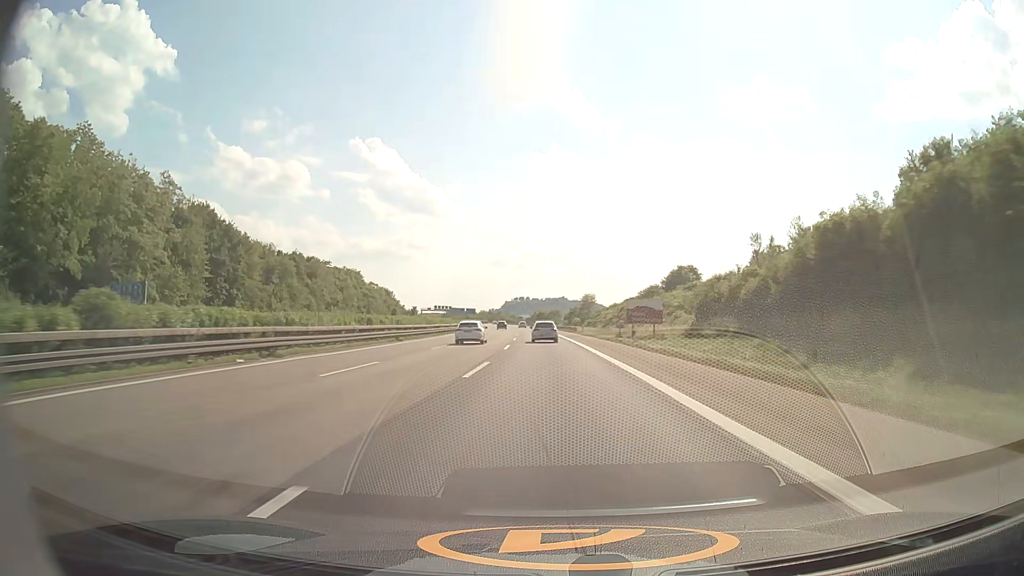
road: motorway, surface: asphalt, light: Day
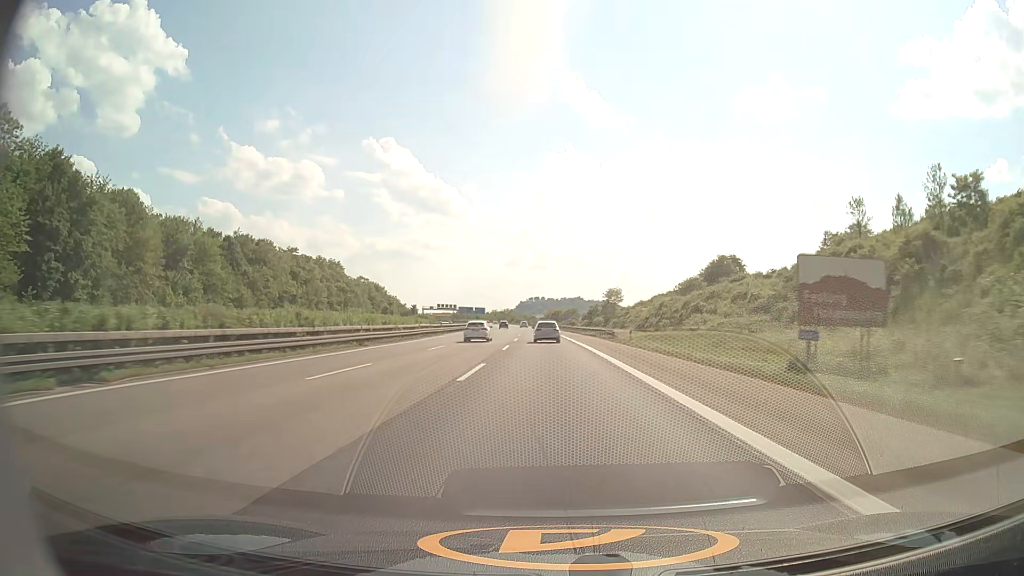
(-0.4, +36.8) m; -1°
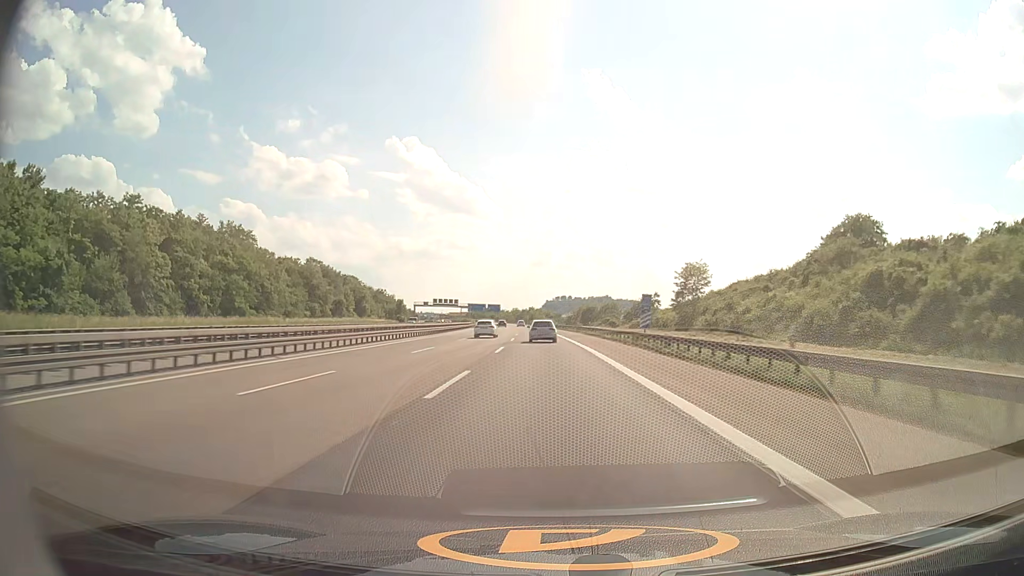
(-1.4, +74.4) m; -2°
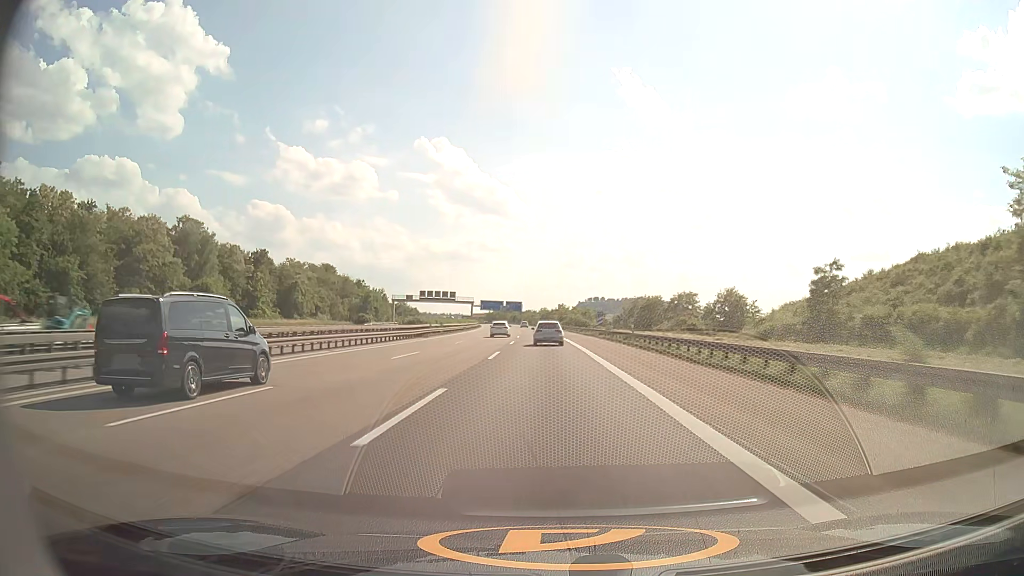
(-1.8, +75.3) m; -3°
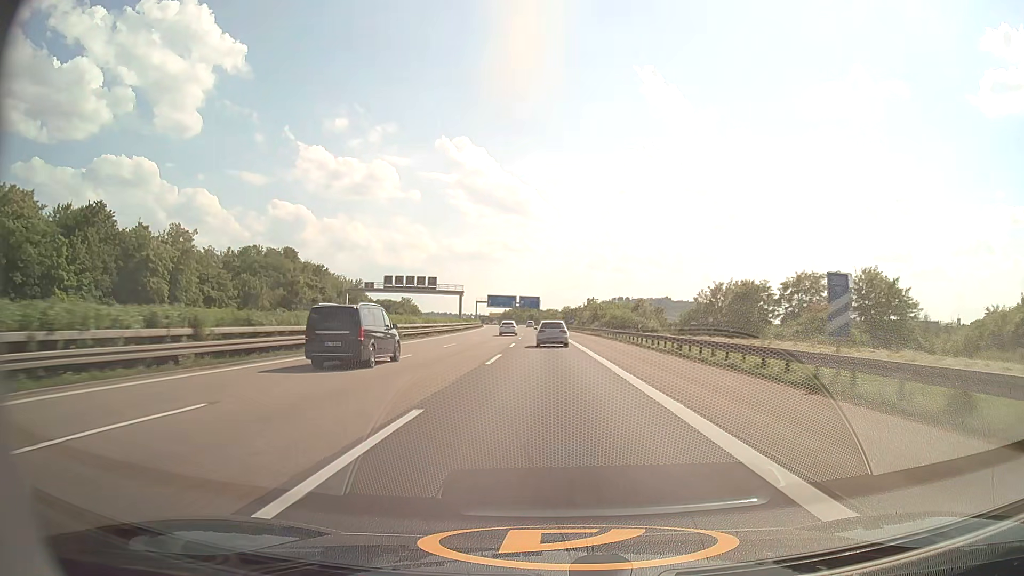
(-0.9, +56.5) m; -2°
